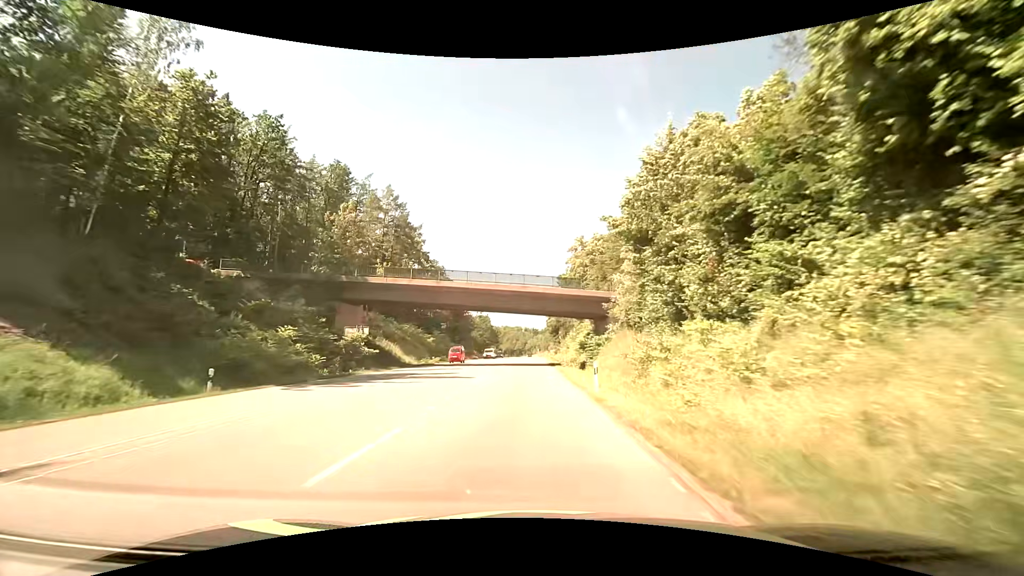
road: secondary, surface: asphalt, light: Day
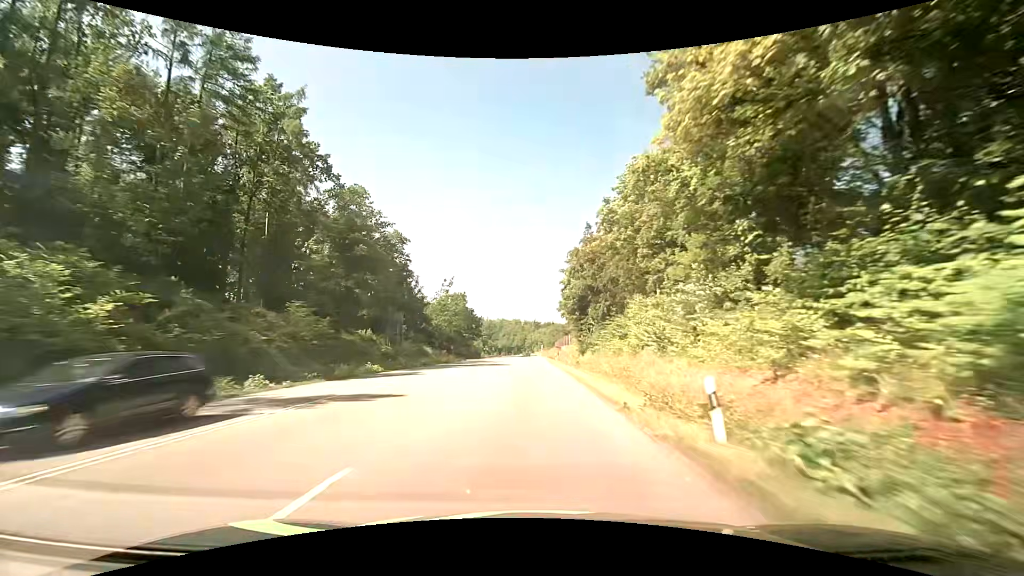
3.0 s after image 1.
(-0.3, +62.0) m; 0°
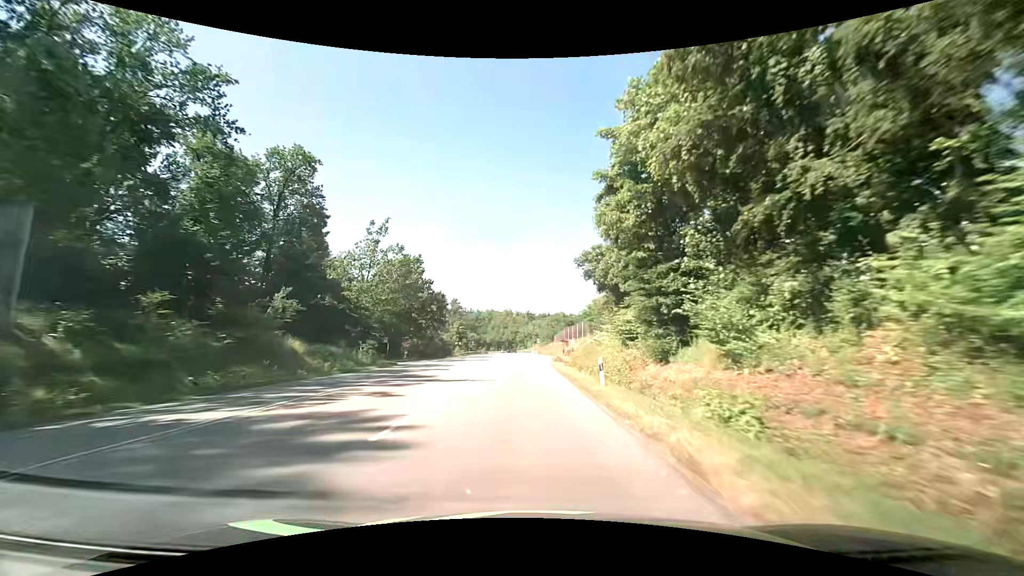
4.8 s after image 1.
(+0.1, +40.2) m; +1°
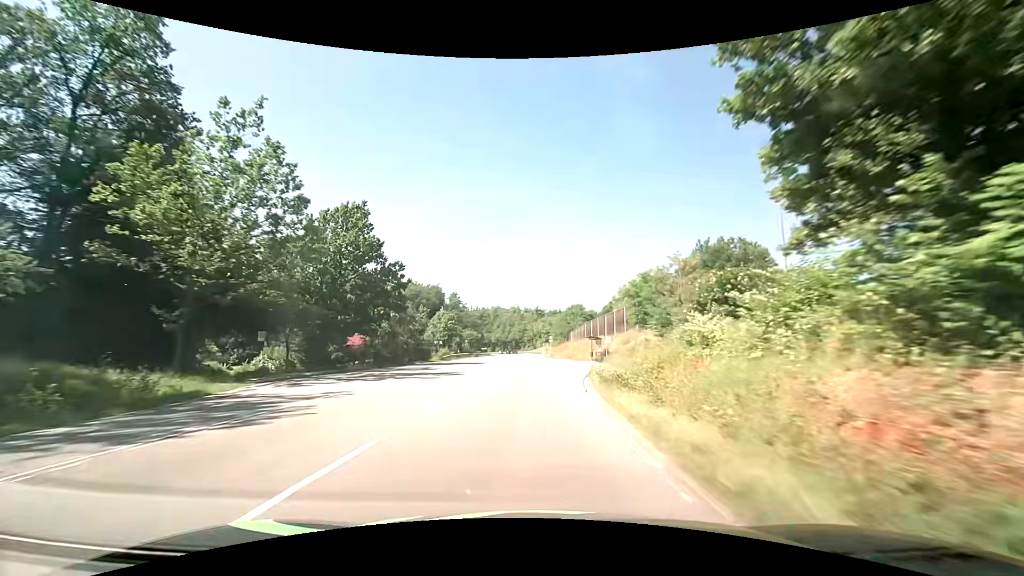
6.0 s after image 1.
(-0.1, +27.1) m; -1°
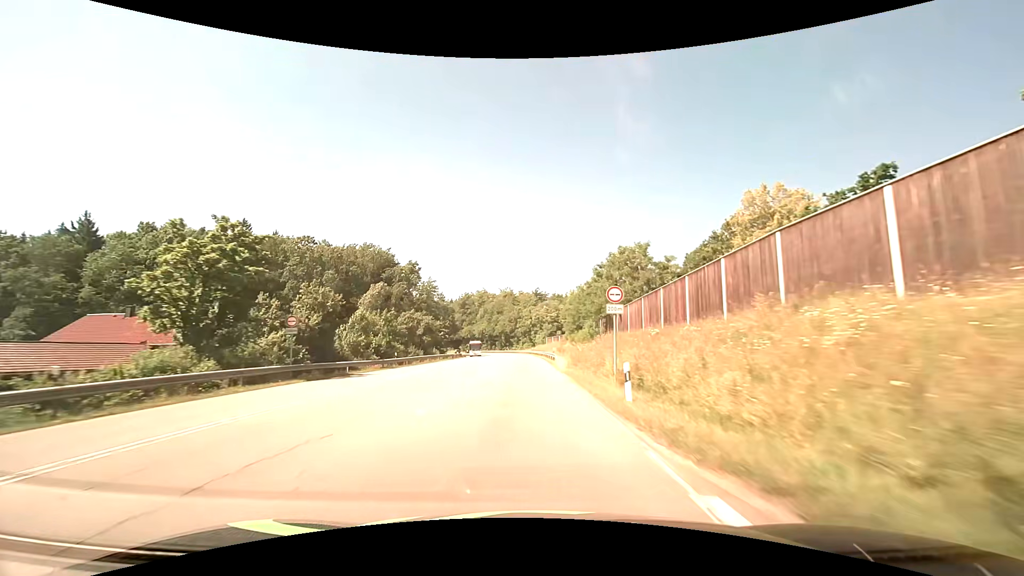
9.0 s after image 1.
(+0.1, +67.3) m; 0°
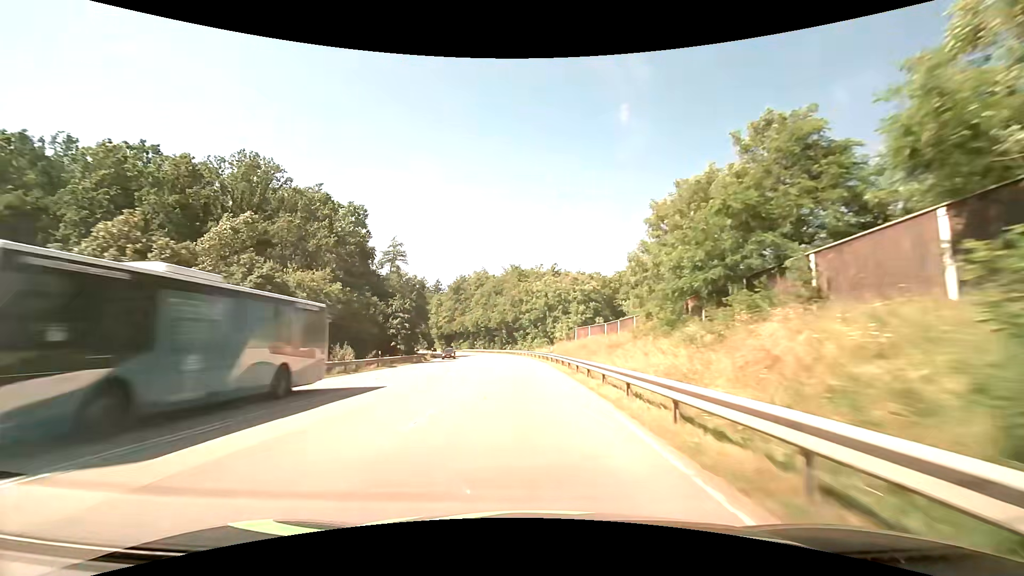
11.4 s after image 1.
(-0.4, +52.2) m; -1°
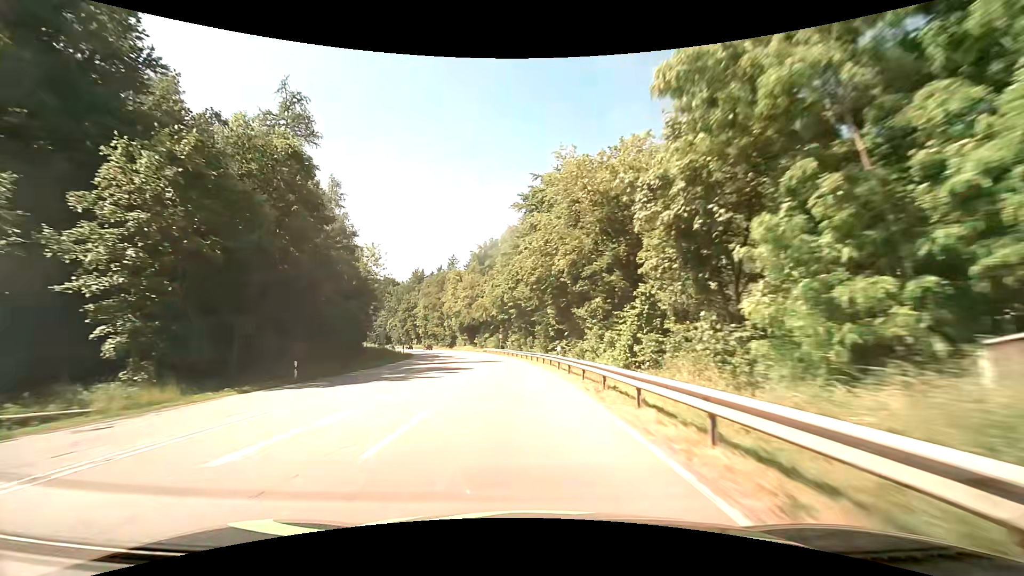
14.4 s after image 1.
(-2.2, +61.9) m; -6°
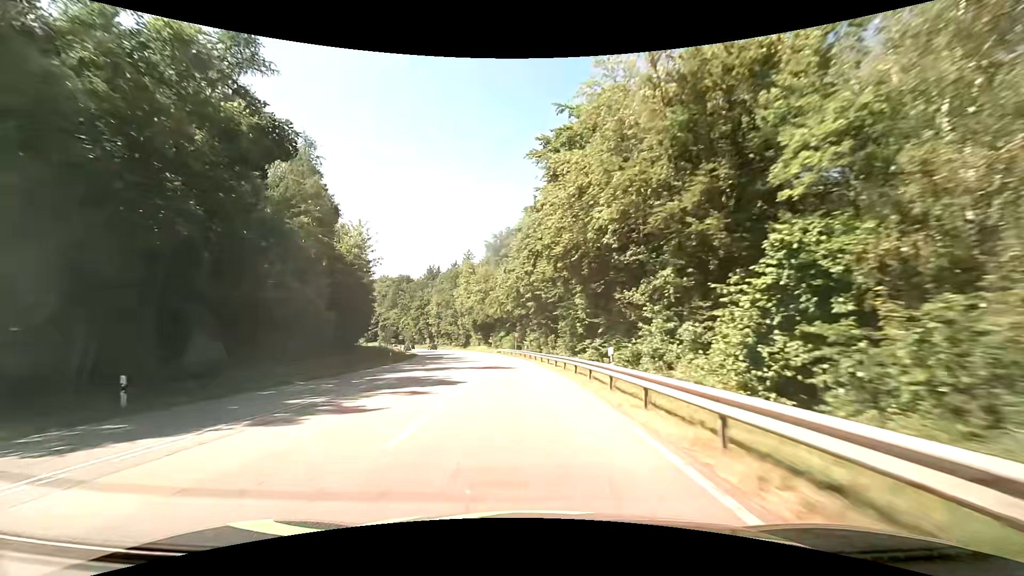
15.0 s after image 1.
(-0.2, +12.0) m; -2°
(0, +10) (-1, +20) (-2, +30) (-2, +40) (-4, +50) (-5, +60) (-7, +70) (-9, +79) (-11, +89) (-14, +99) m
